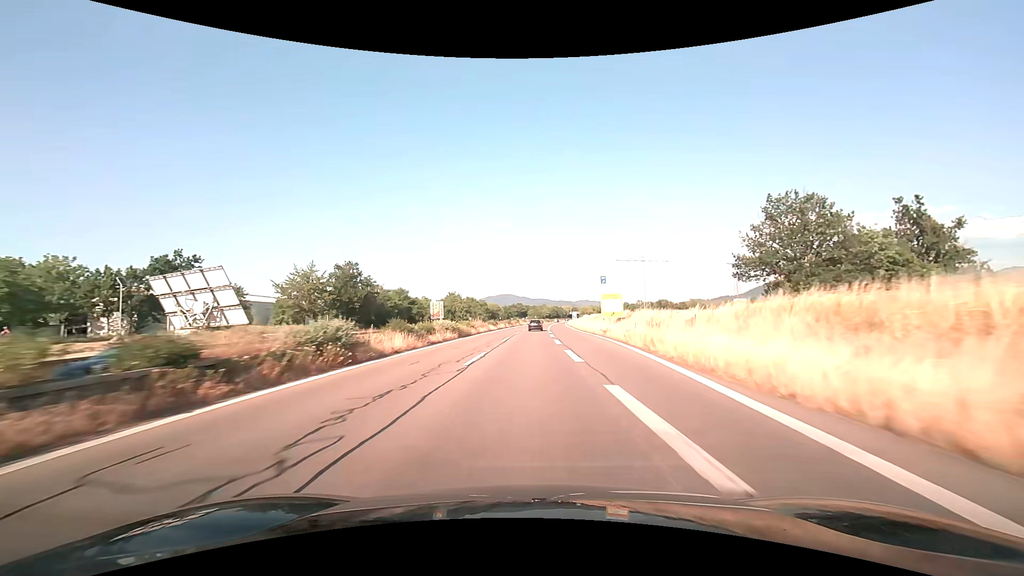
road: trunk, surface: asphalt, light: Day
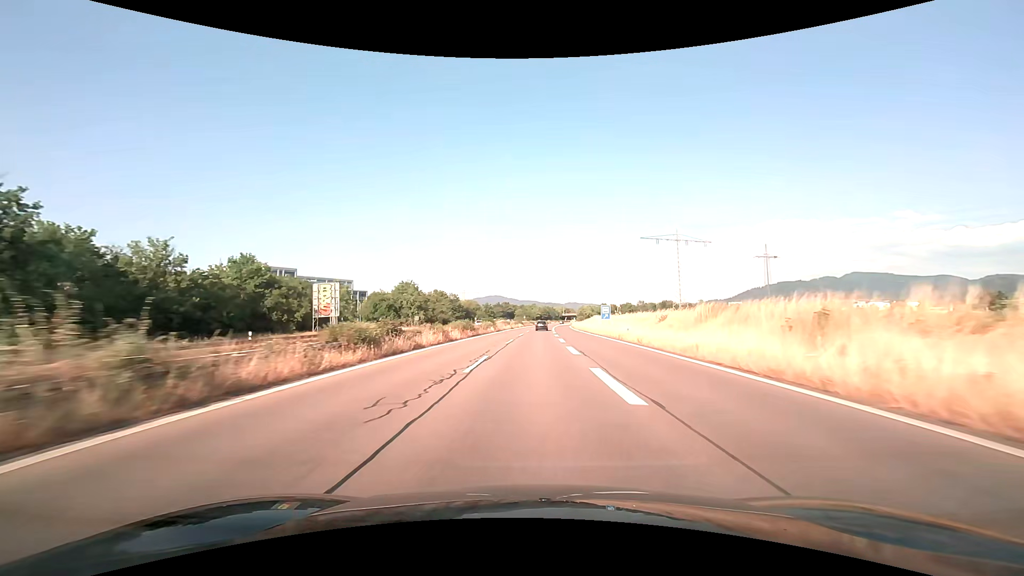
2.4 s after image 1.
(+0.5, +56.5) m; +1°
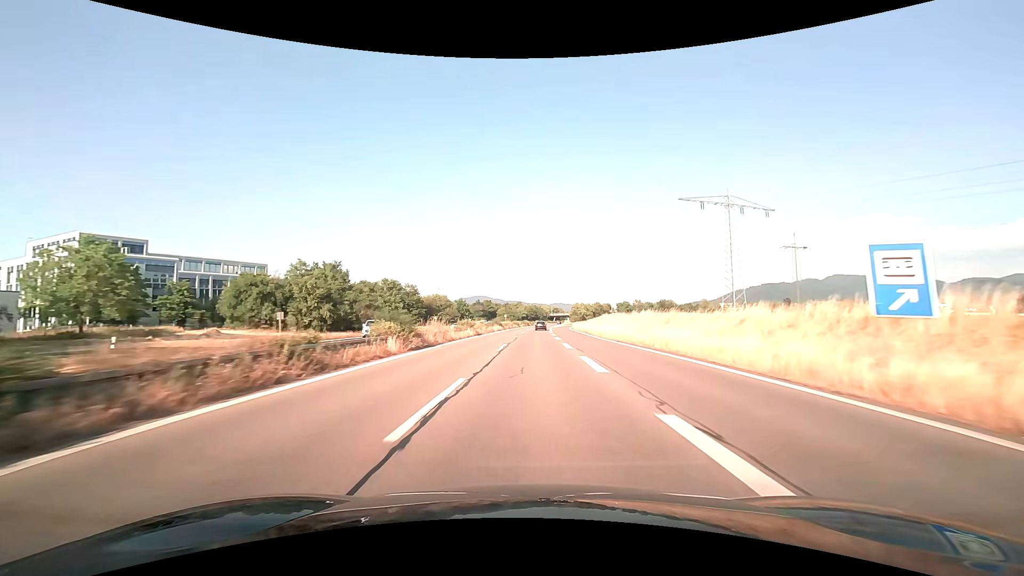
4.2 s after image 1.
(+0.6, +43.6) m; +2°
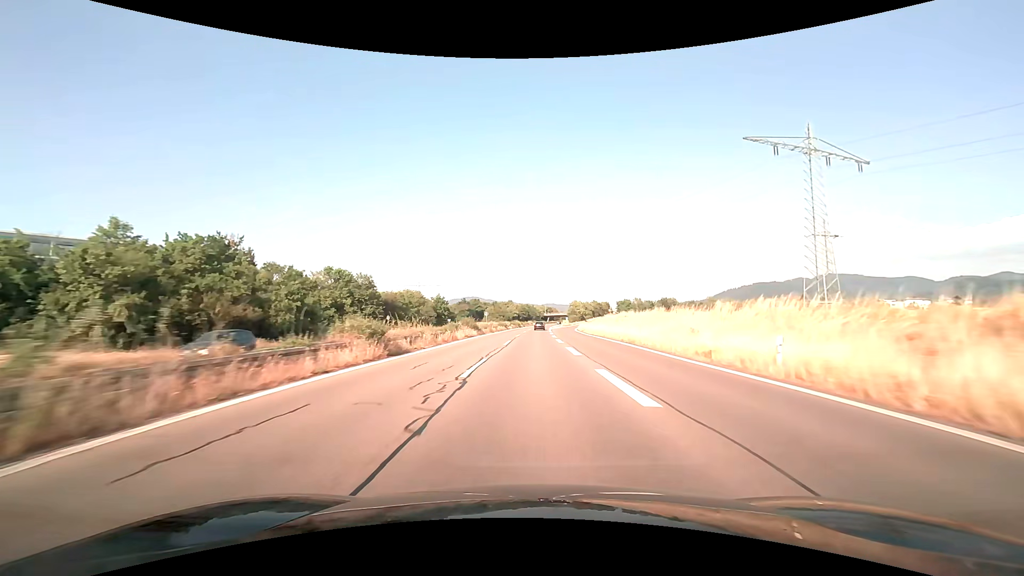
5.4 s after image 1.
(+0.3, +29.6) m; +1°
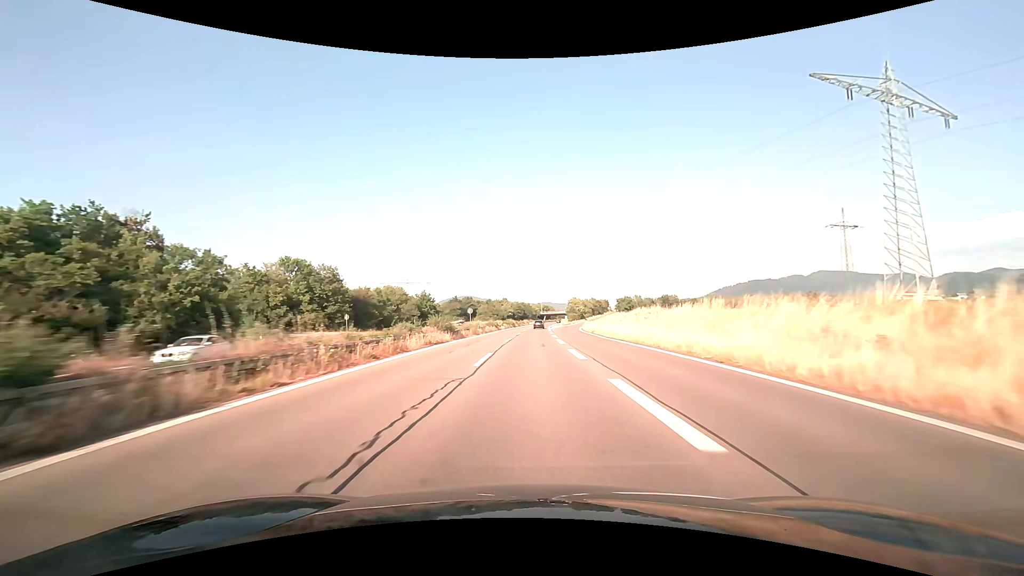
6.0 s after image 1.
(+0.1, +15.0) m; 0°
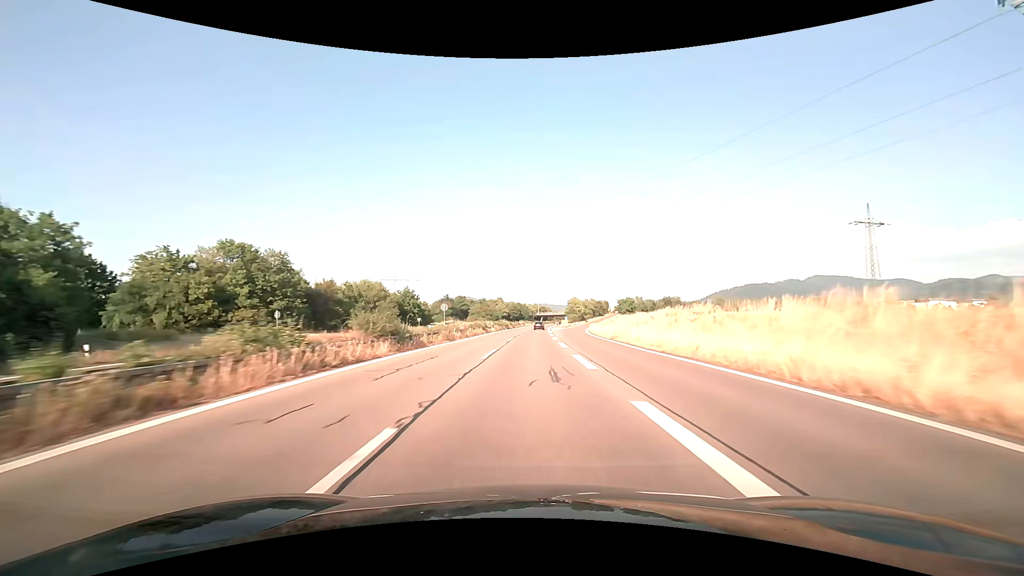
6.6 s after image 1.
(0.0, +15.1) m; 0°
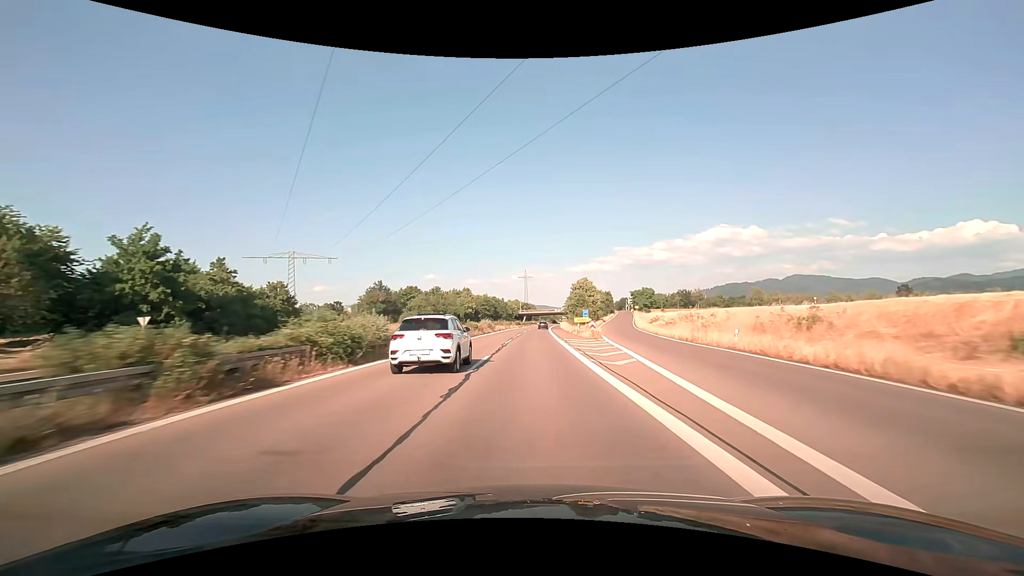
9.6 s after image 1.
(+1.3, +77.0) m; +2°
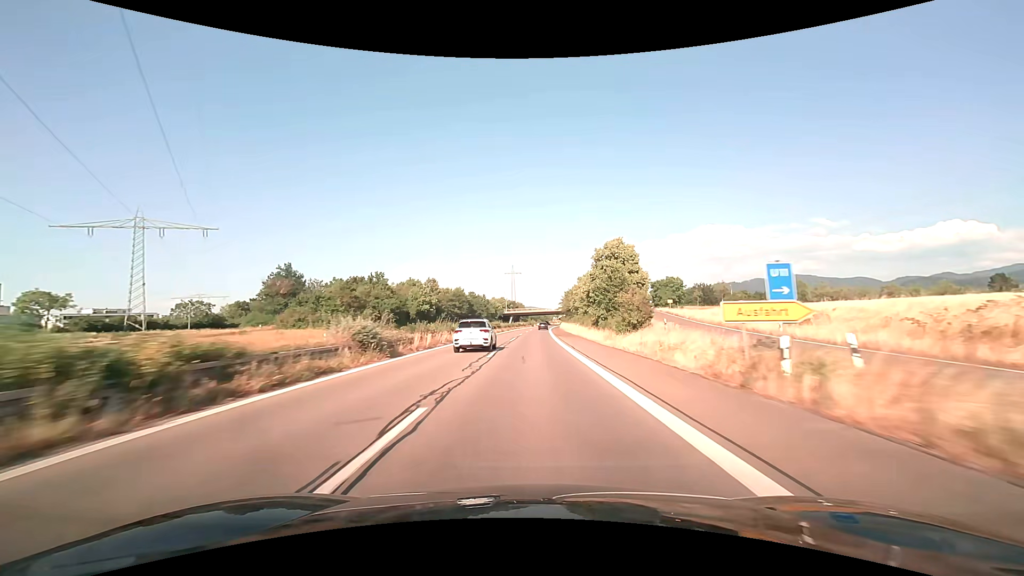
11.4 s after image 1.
(+0.6, +48.3) m; +1°
(0, +10) (0, +20) (0, +30) (0, +40) (+1, +50) (+1, +60) (+1, +70) (+2, +80) (+2, +90) (+3, +100) m
